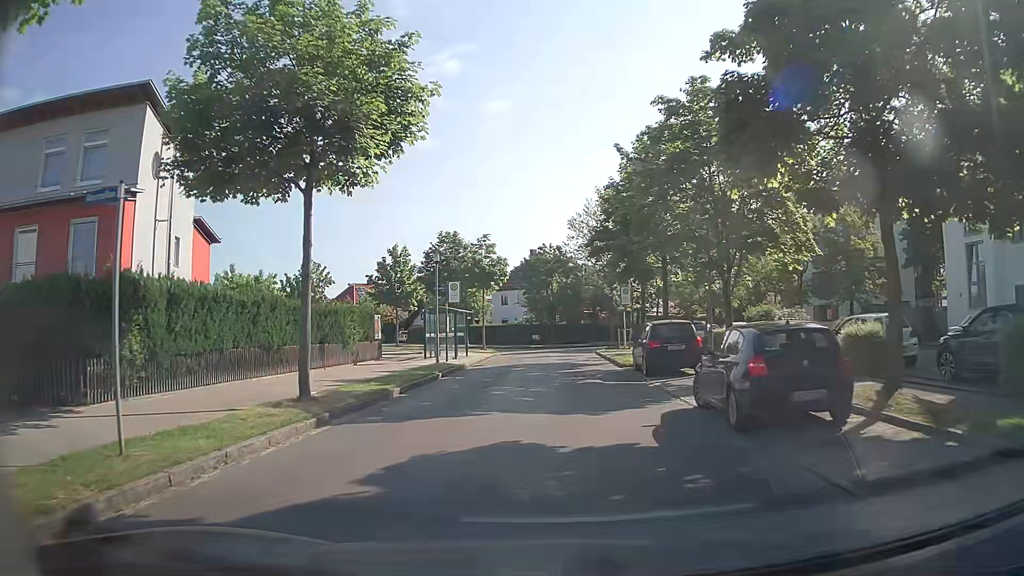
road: residential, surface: asphalt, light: Day
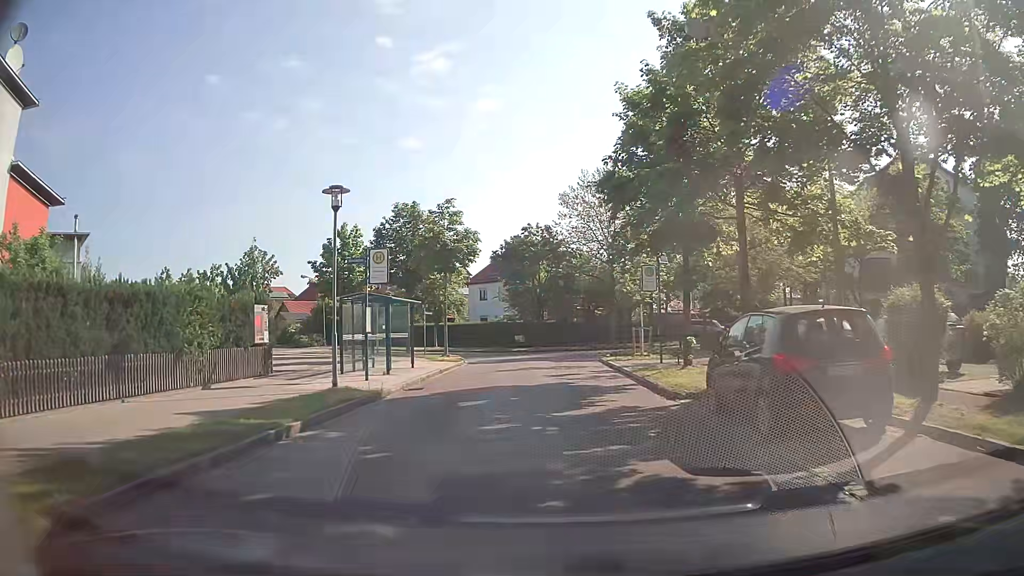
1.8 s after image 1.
(+0.1, +11.7) m; +1°
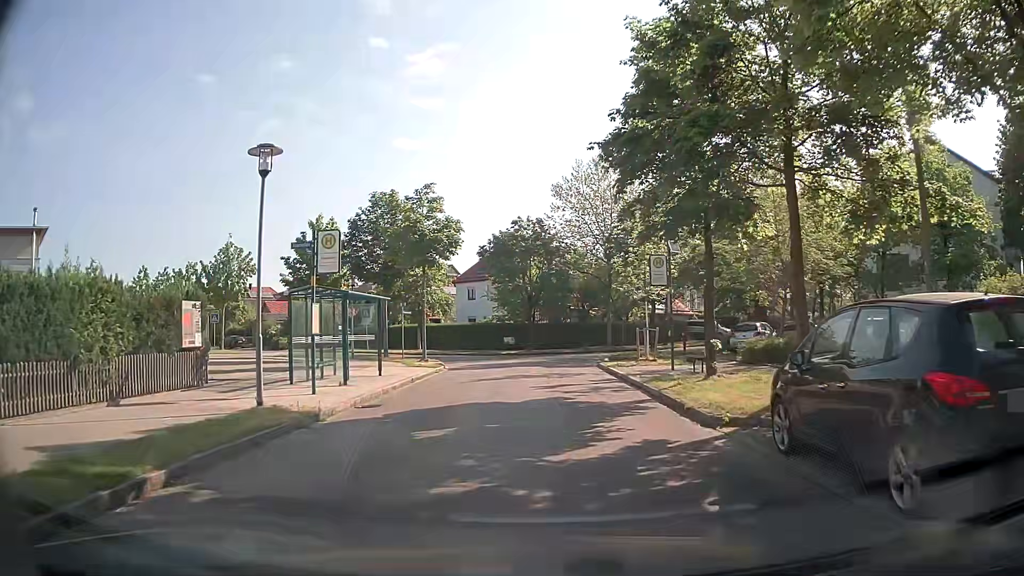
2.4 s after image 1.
(0.0, +3.6) m; +2°
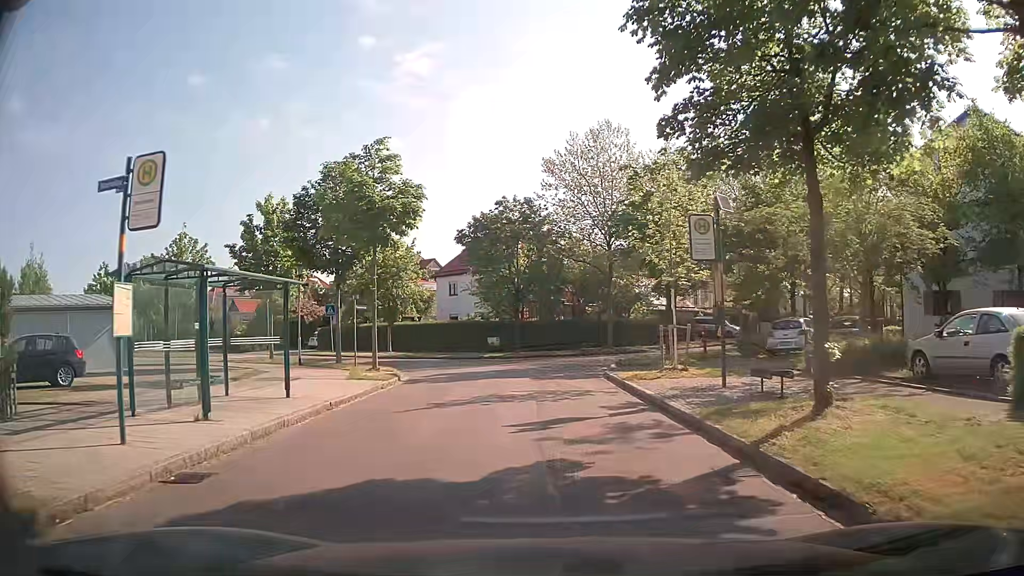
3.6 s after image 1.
(0.0, +6.9) m; -1°
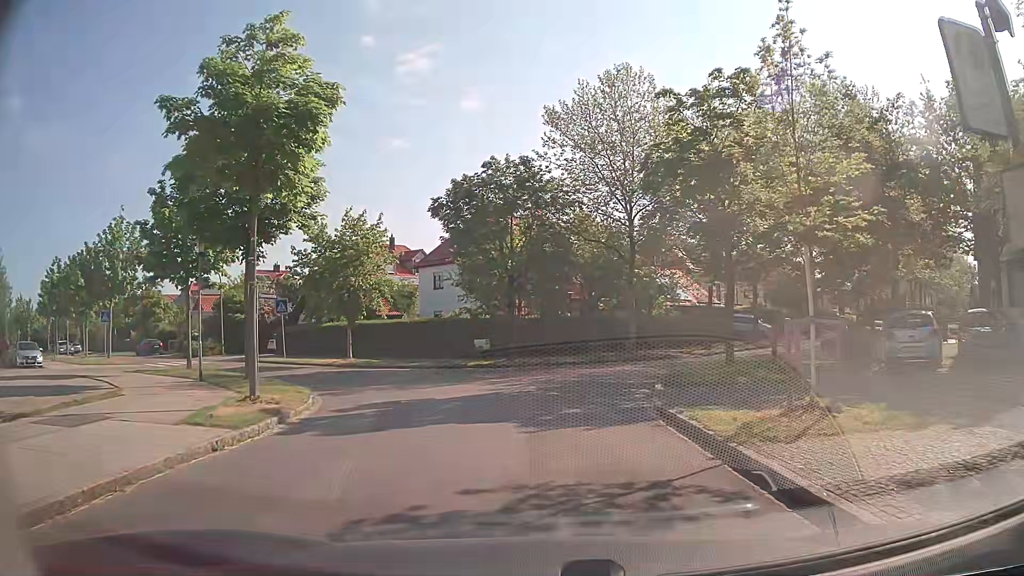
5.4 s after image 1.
(+0.2, +9.4) m; +2°
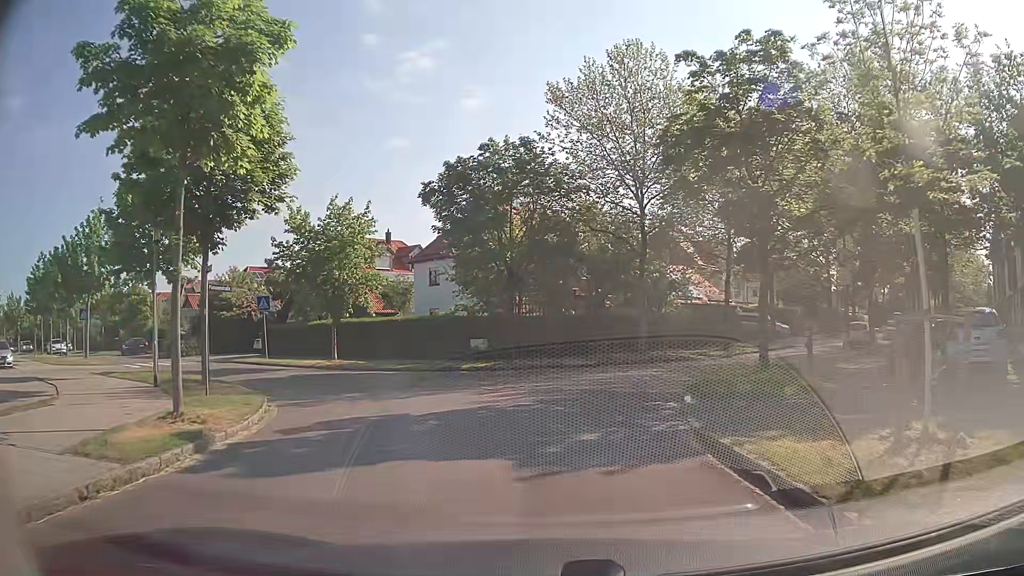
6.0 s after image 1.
(0.0, +2.9) m; -1°
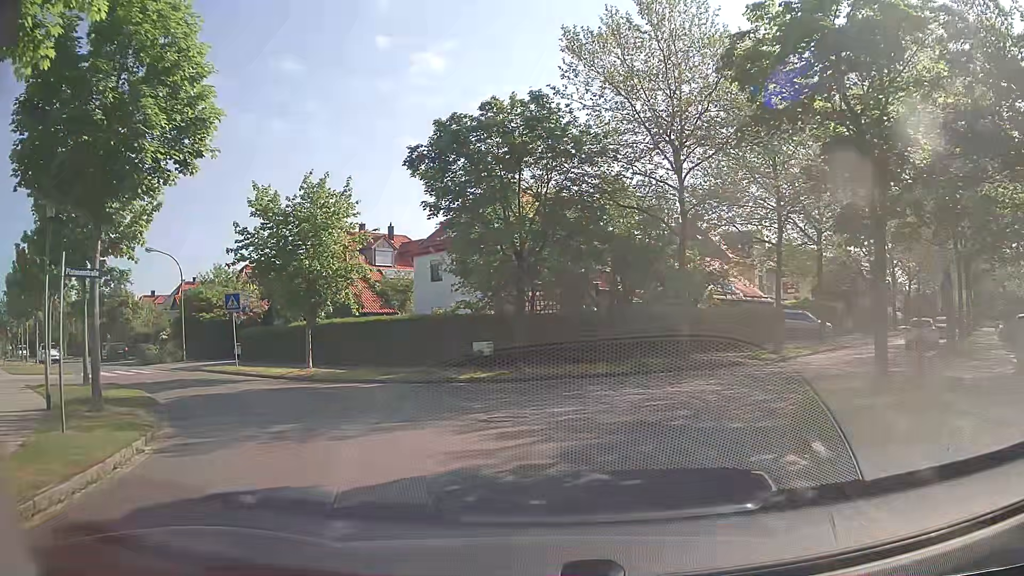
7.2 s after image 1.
(0.0, +5.5) m; 0°
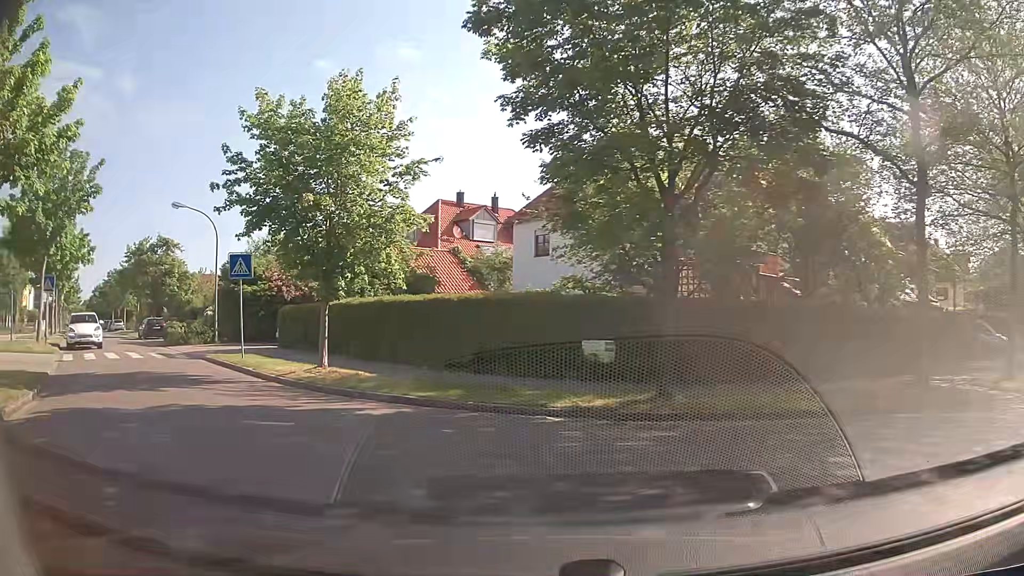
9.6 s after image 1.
(-0.7, +9.5) m; -12°
(-2, +10) (-8, +18) (-15, +25) (-21, +33) (-28, +40) (-35, +48) (-41, +55) (-48, +63) (-54, +70) (-61, +78) m
